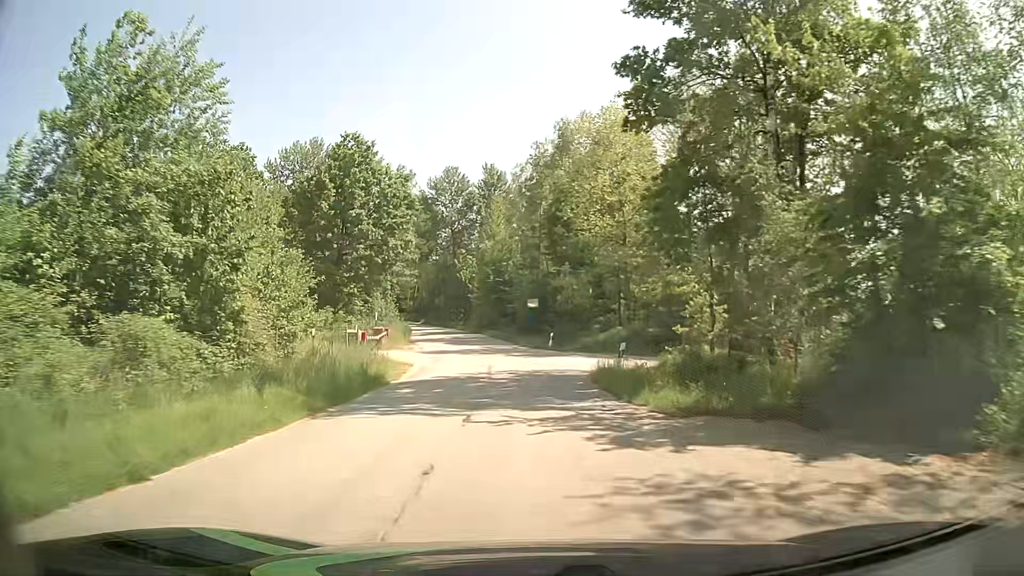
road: unclassified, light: Day
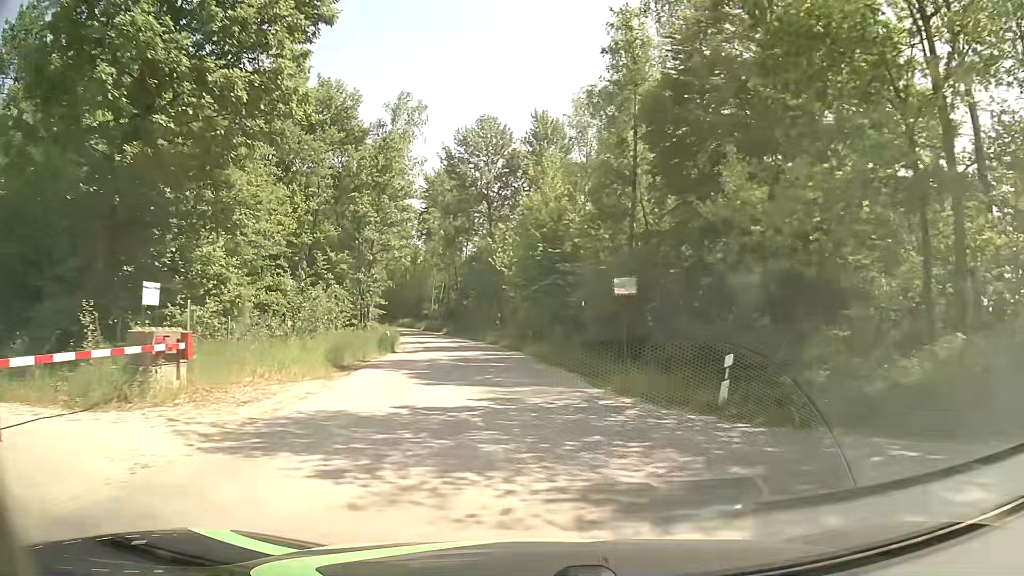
(-1.3, +28.1) m; -5°
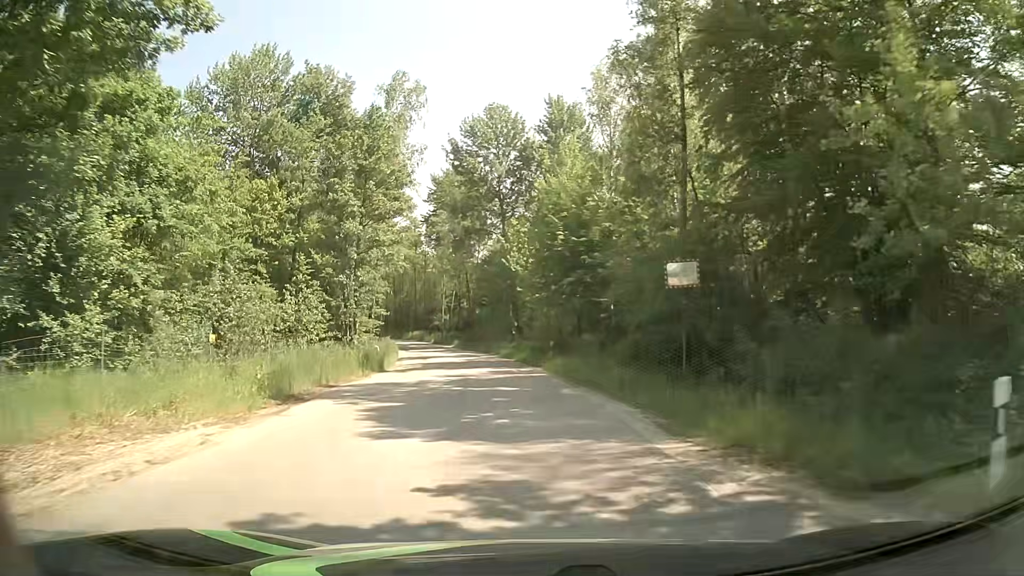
(-0.1, +6.9) m; -1°
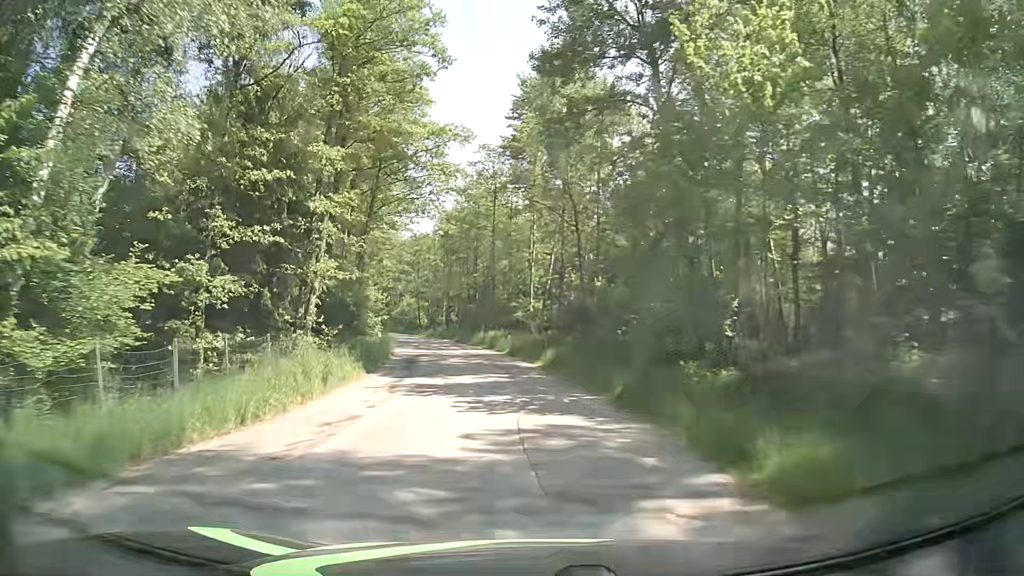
(-3.1, +34.4) m; -10°
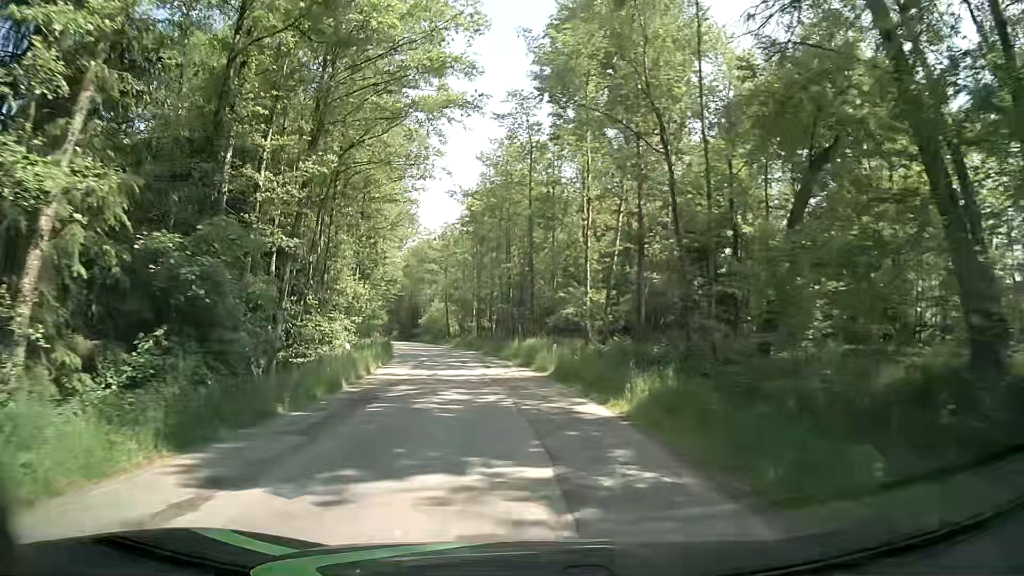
(-0.3, +13.9) m; -3°
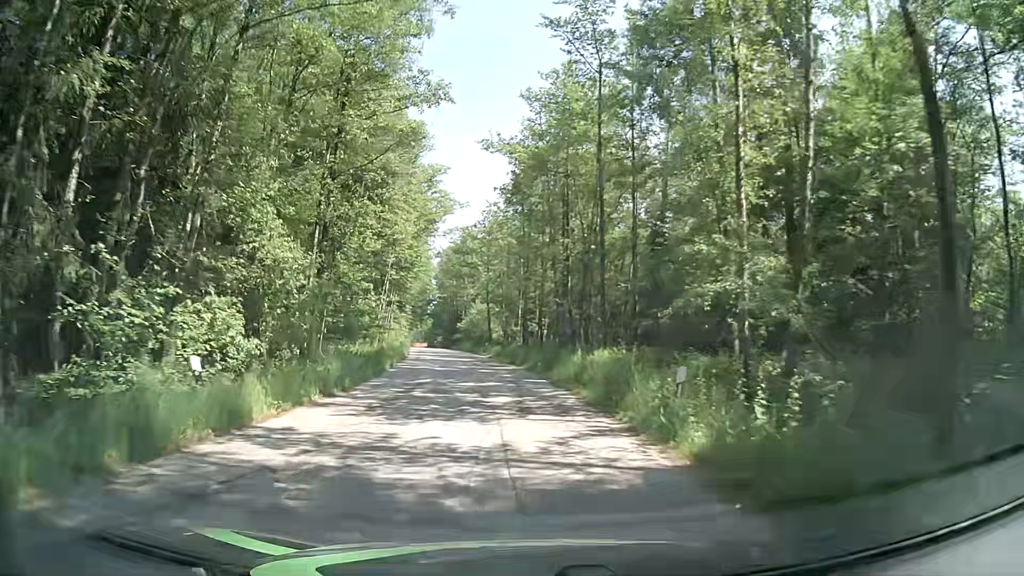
(-0.5, +13.7) m; -5°
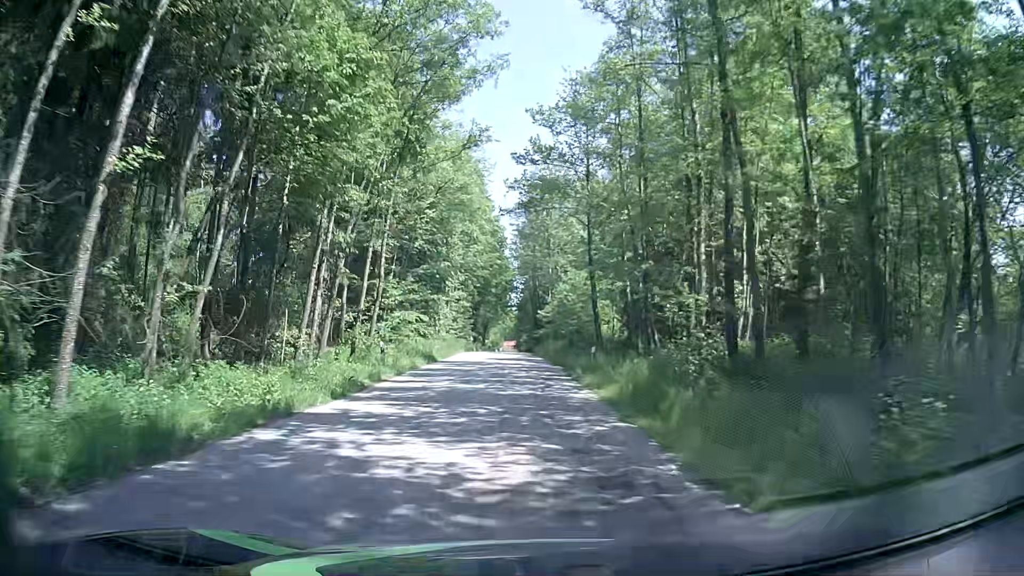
(-2.5, +33.4) m; -7°
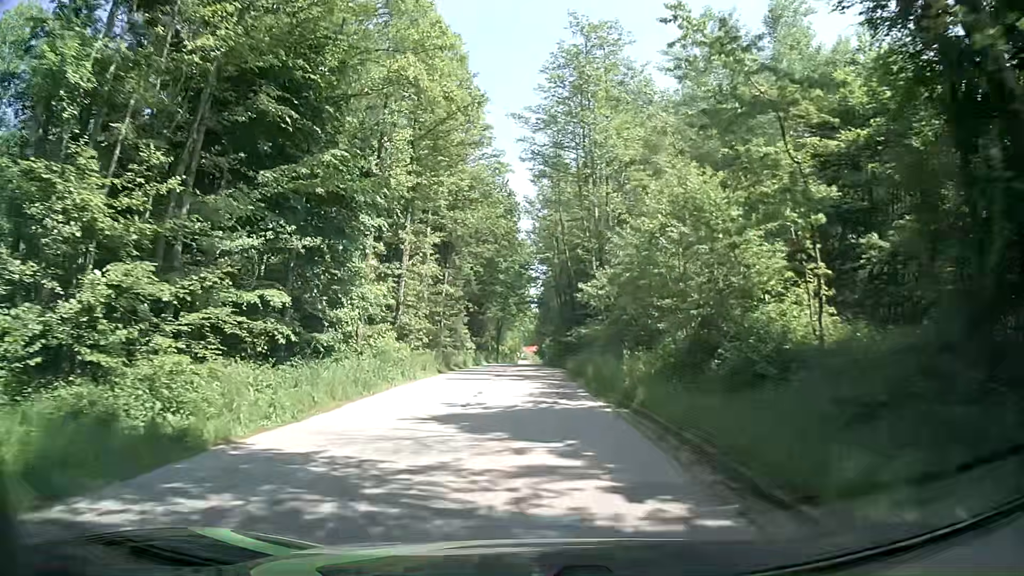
(-0.9, +26.6) m; -3°
(0, +10) (0, +20) (0, +30) (0, +40) (0, +50) (0, +60) (-1, +70) (-1, +80) (-1, +90) (-1, +100) m
